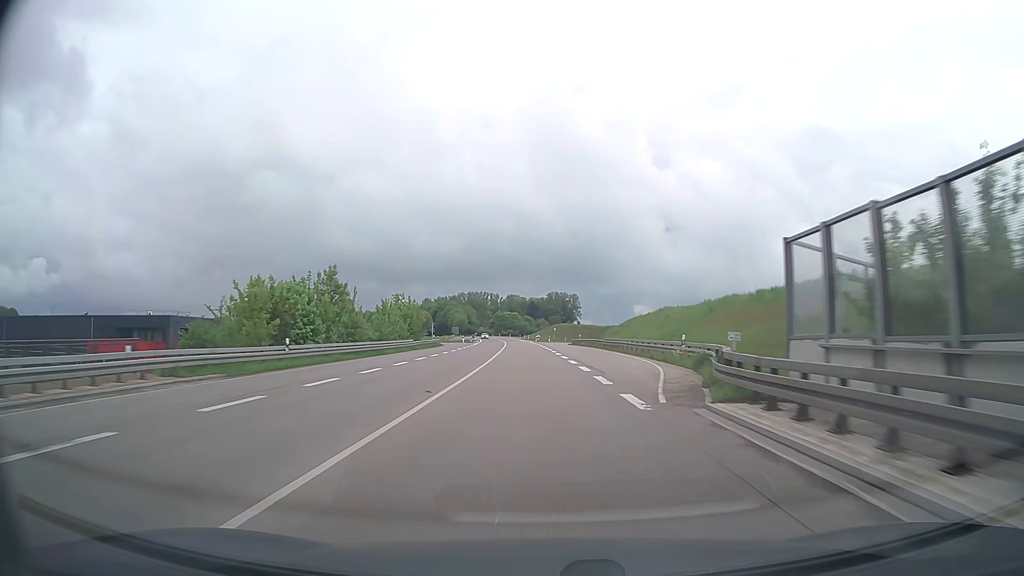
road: trunk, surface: asphalt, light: Day
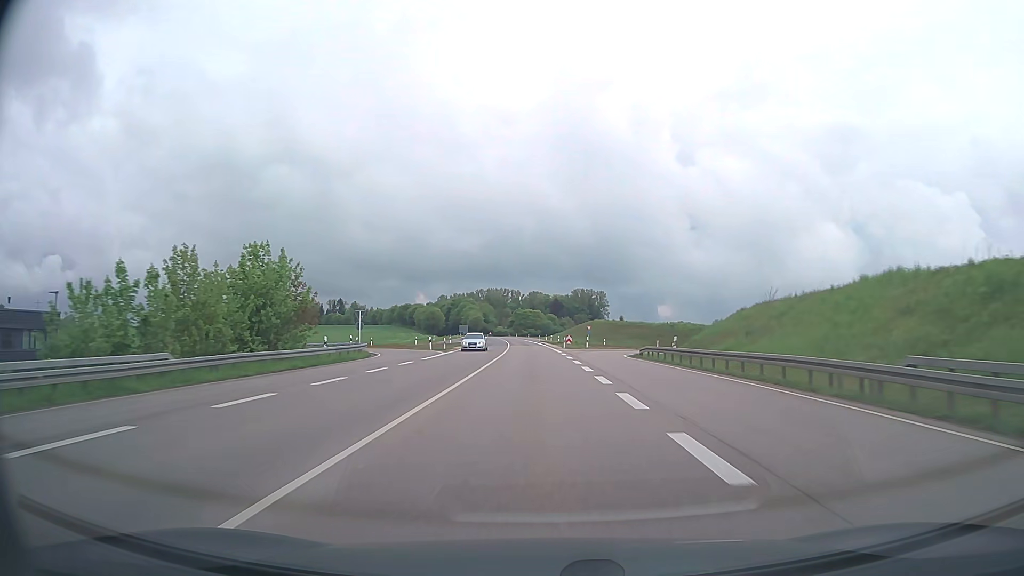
(-0.8, +47.8) m; -2°
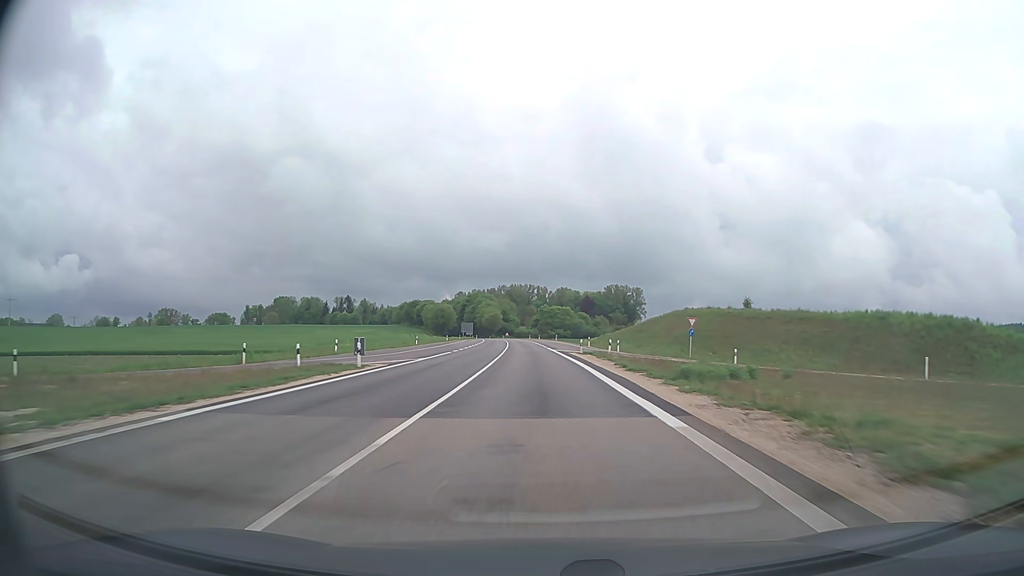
(-1.4, +63.8) m; -2°
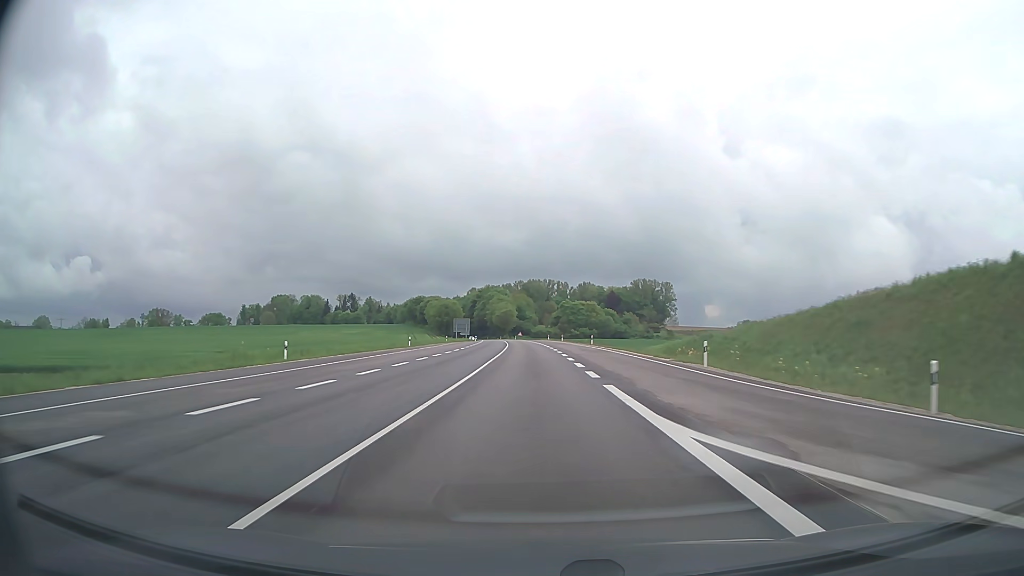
(-0.7, +47.9) m; -2°
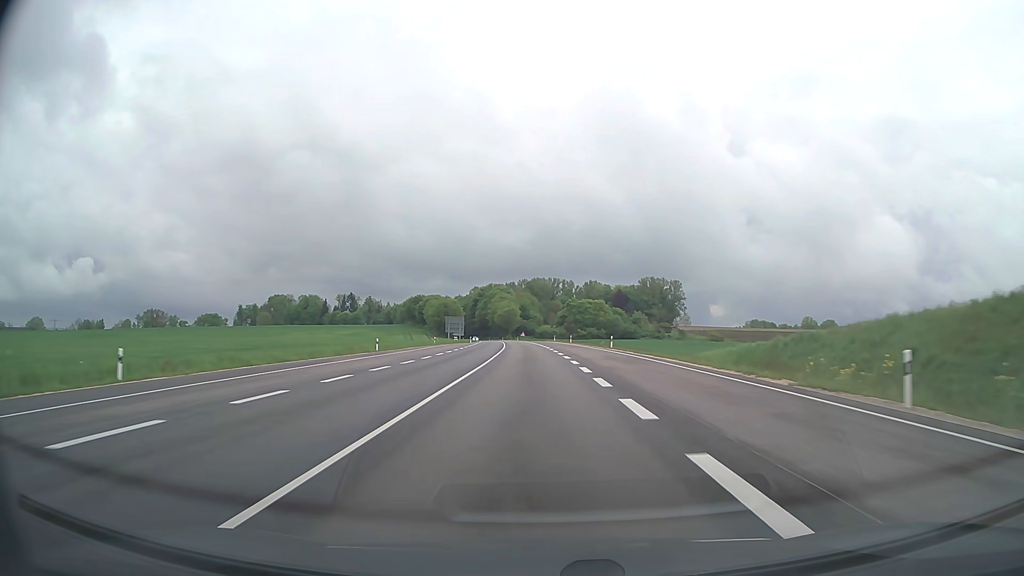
(-0.1, +16.0) m; 0°
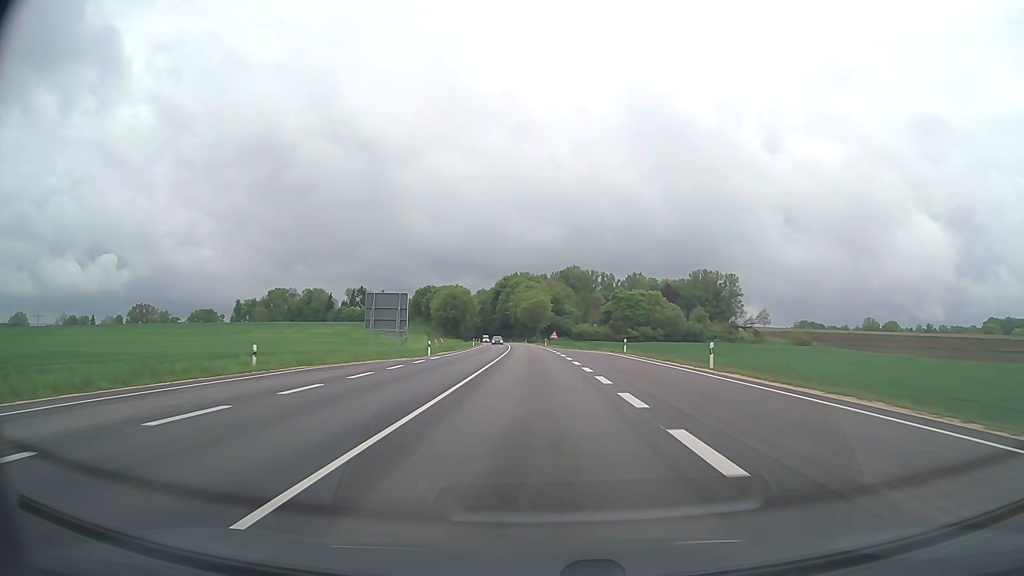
(-1.5, +64.0) m; -3°
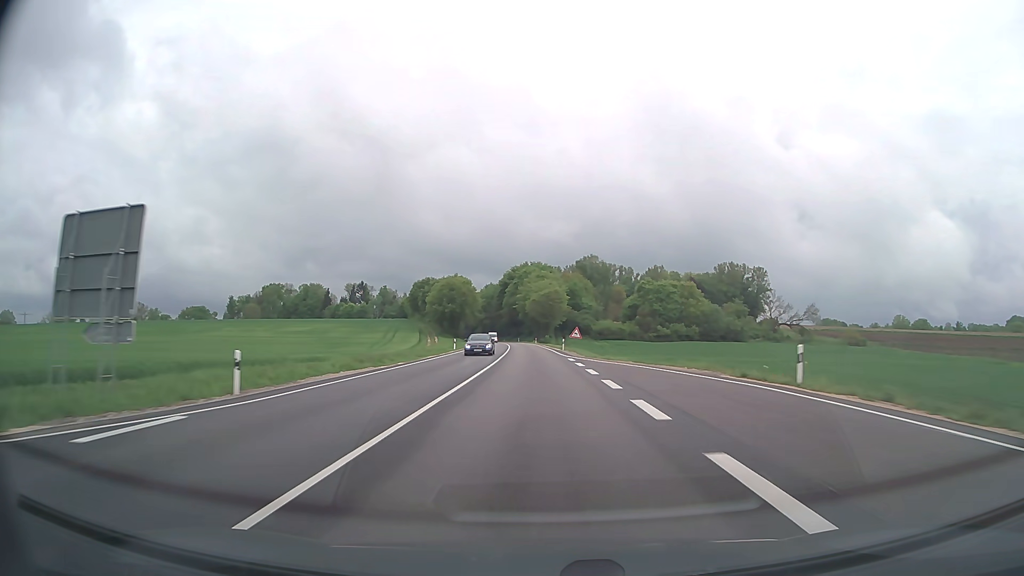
(-0.3, +32.0) m; -1°
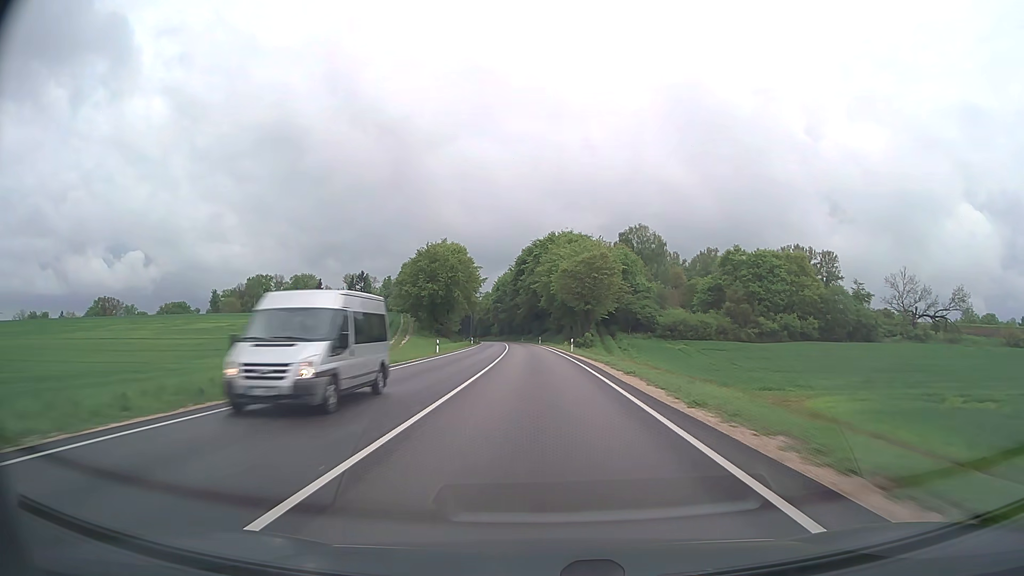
(-1.2, +64.1) m; -2°
(0, +10) (0, +20) (0, +30) (-1, +40) (-1, +50) (-1, +60) (-2, +70) (-2, +80) (-3, +90) (-4, +100) m
